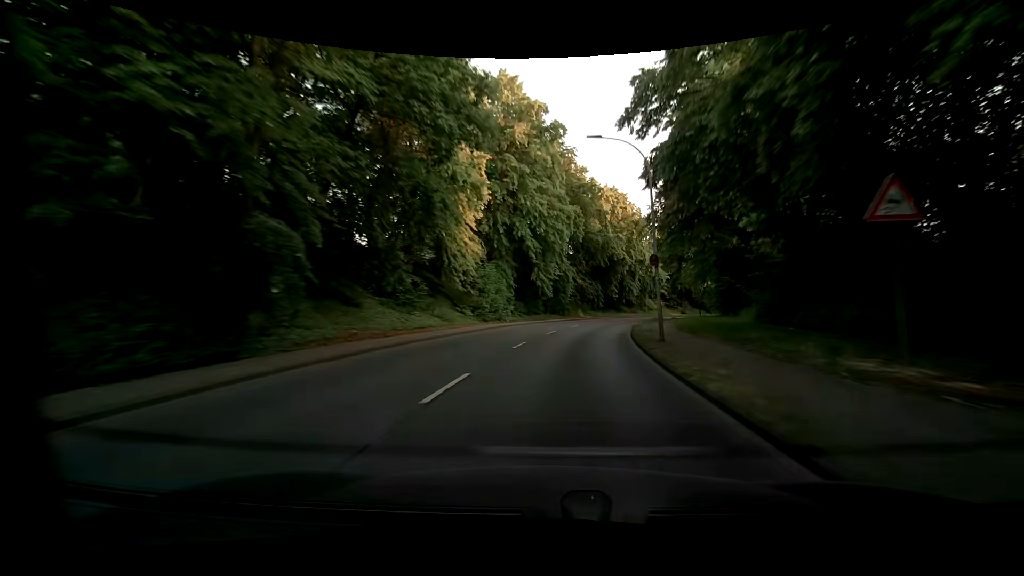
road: primary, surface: asphalt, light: Day
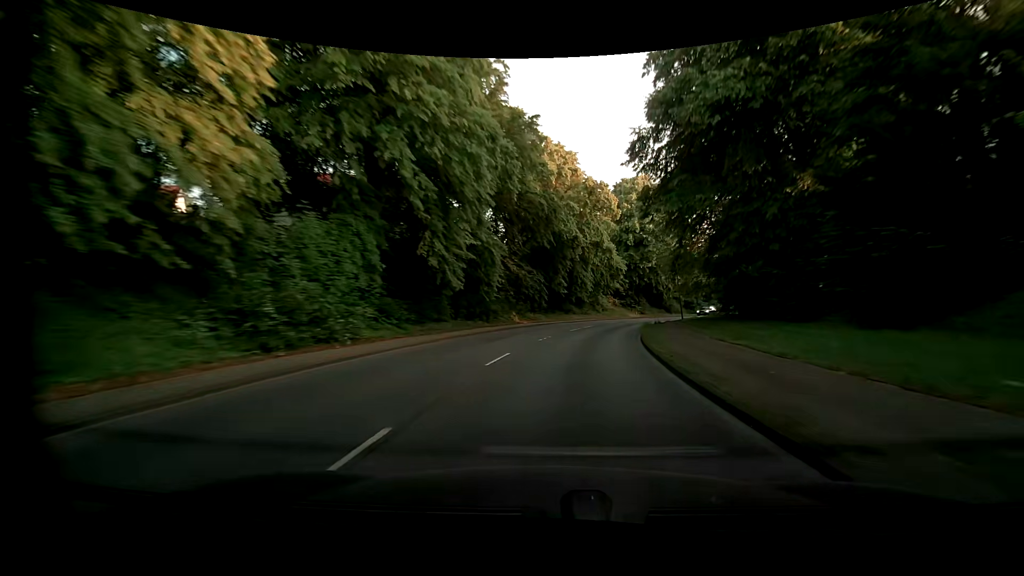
(+1.4, +22.1) m; +8°
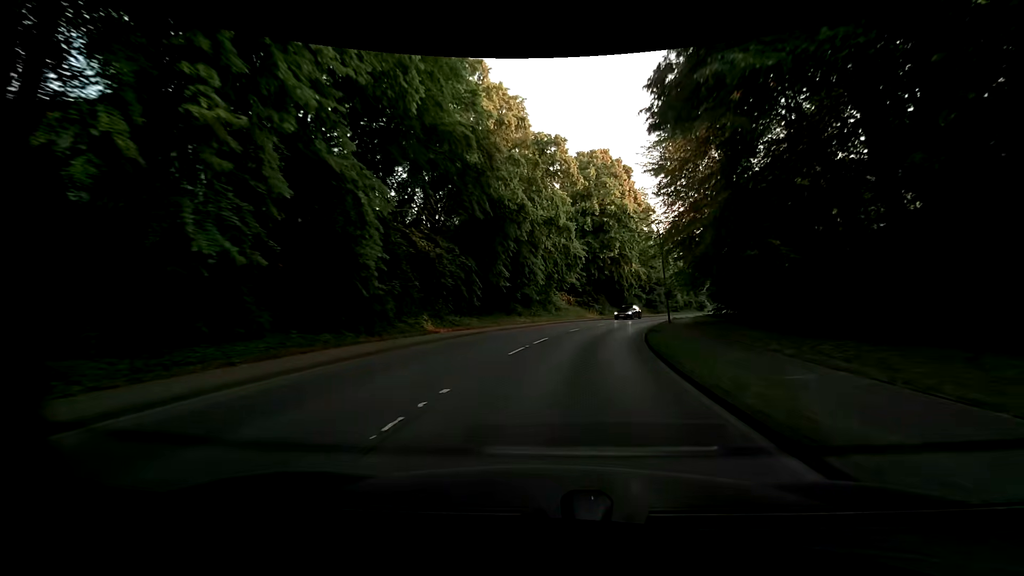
(+0.6, +15.0) m; +5°
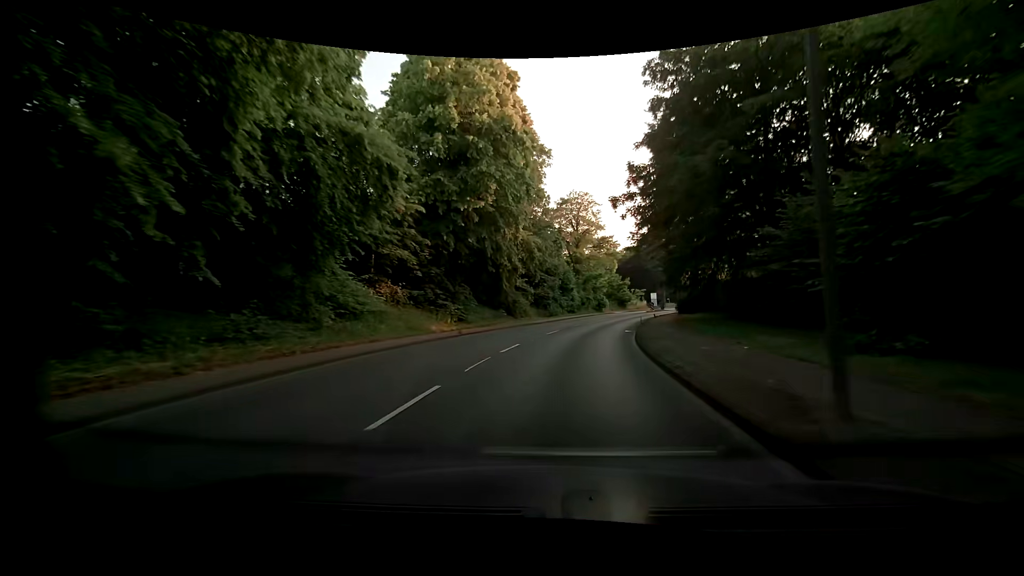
(+3.7, +30.0) m; +14°
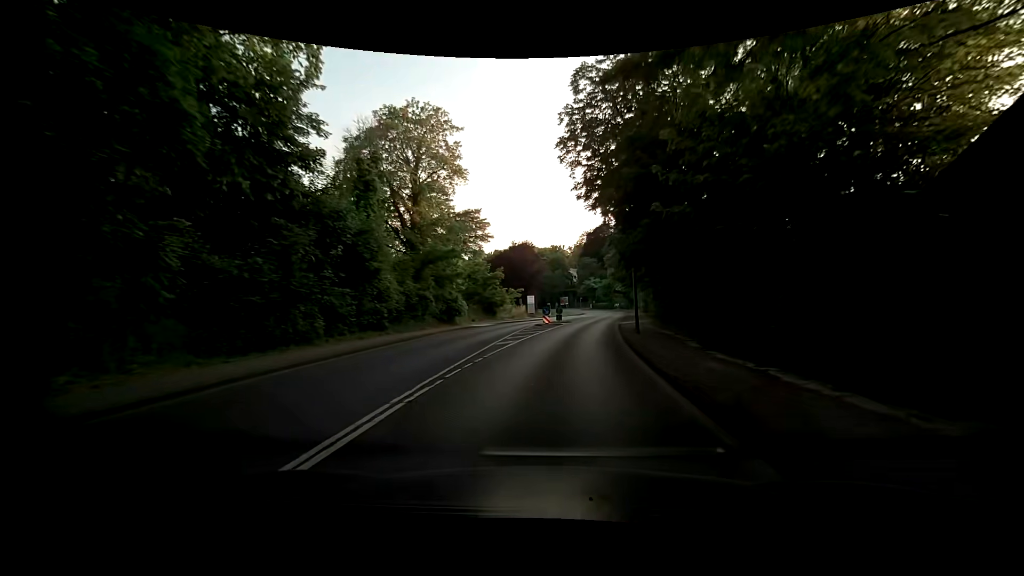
(+5.0, +35.2) m; +16°
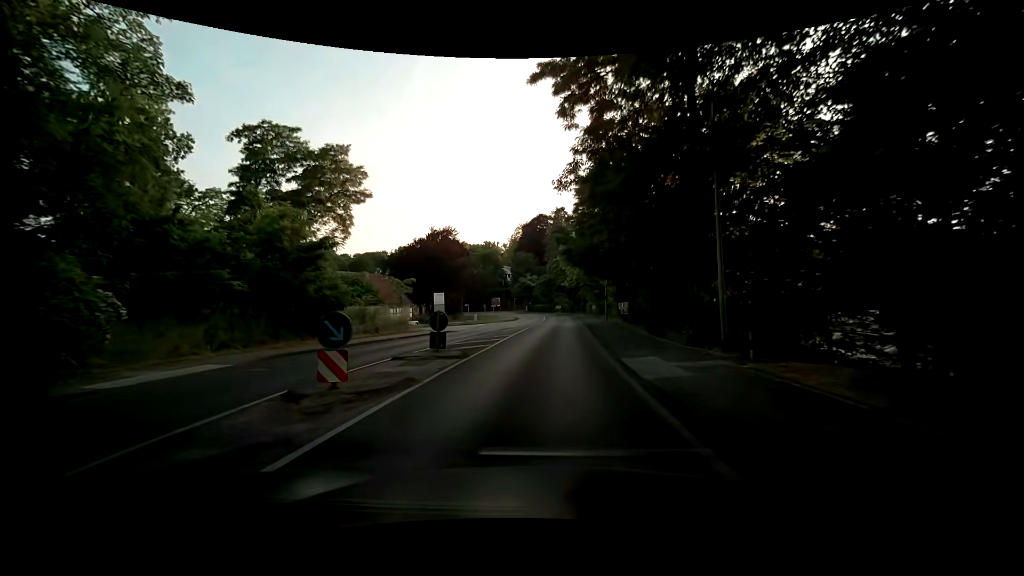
(+2.1, +28.3) m; +6°
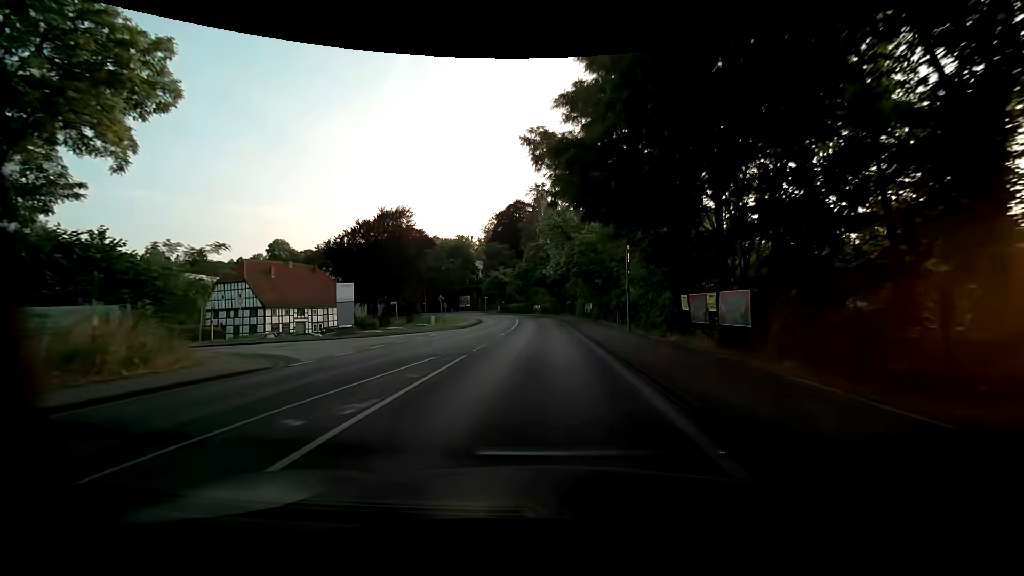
(+0.8, +22.4) m; +3°
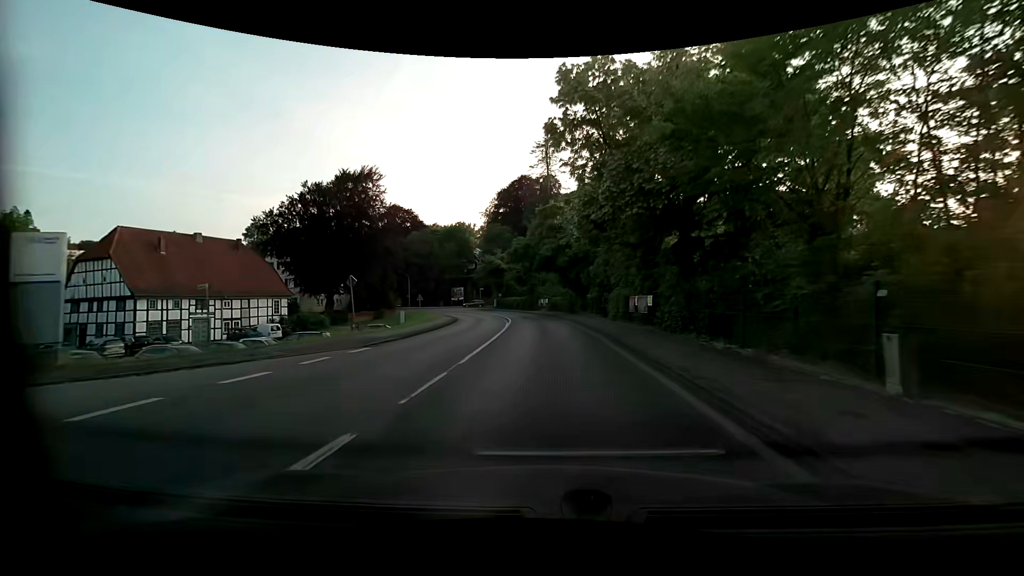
(+0.1, +22.9) m; 0°
(0, +10) (0, +20) (0, +30) (-1, +40) (-2, +50) (-4, +60) (-7, +69) (-11, +79) (-15, +87) (-21, +96) m
